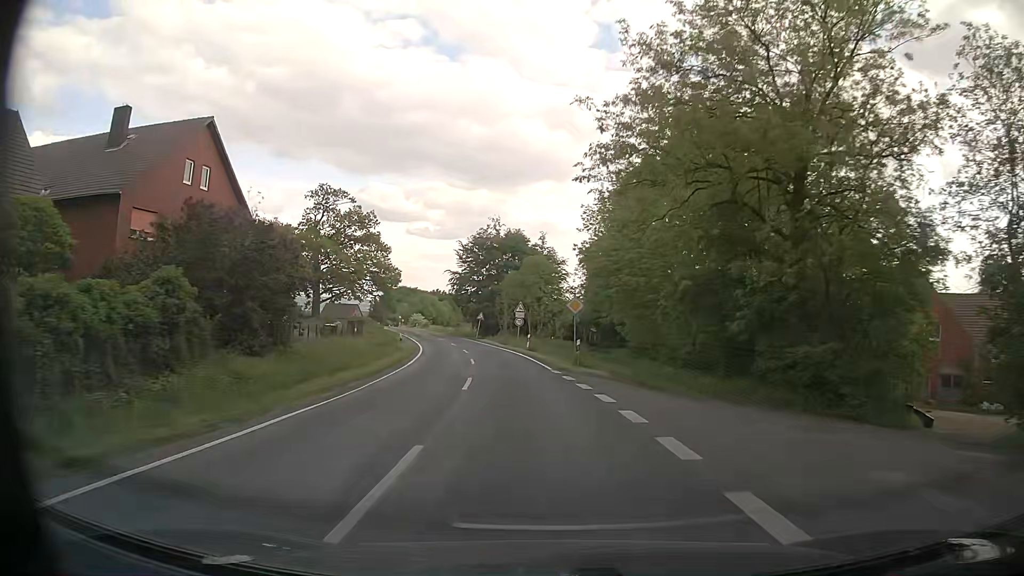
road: tertiary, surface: asphalt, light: Day
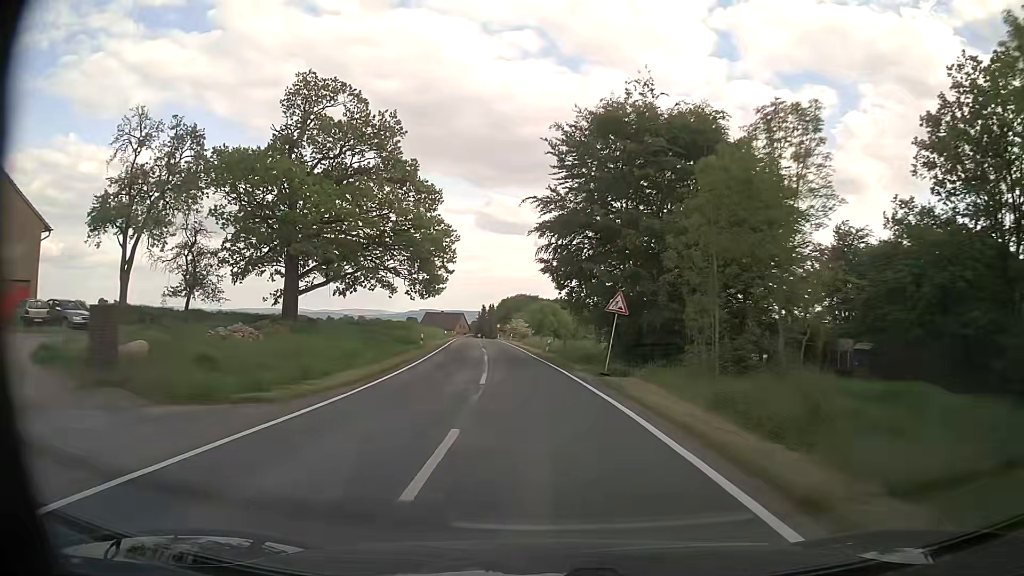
(-4.4, +46.5) m; -11°
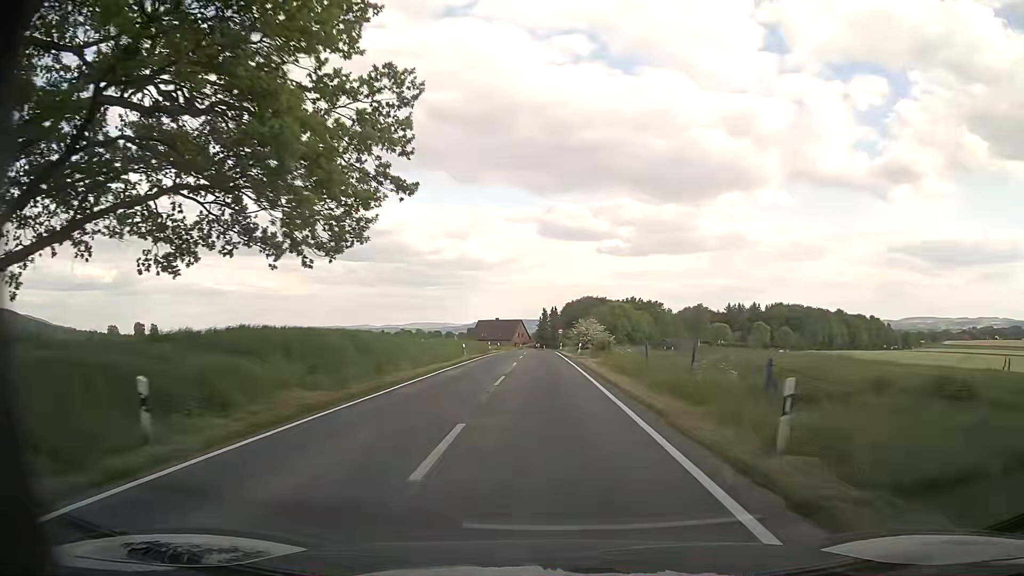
(-1.9, +35.1) m; -5°
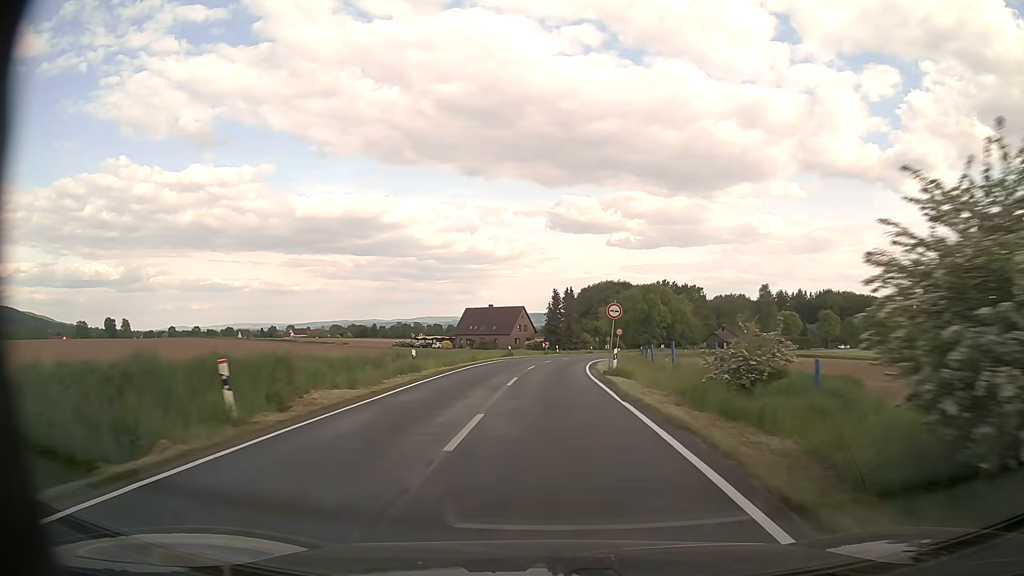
(-1.0, +57.8) m; -1°
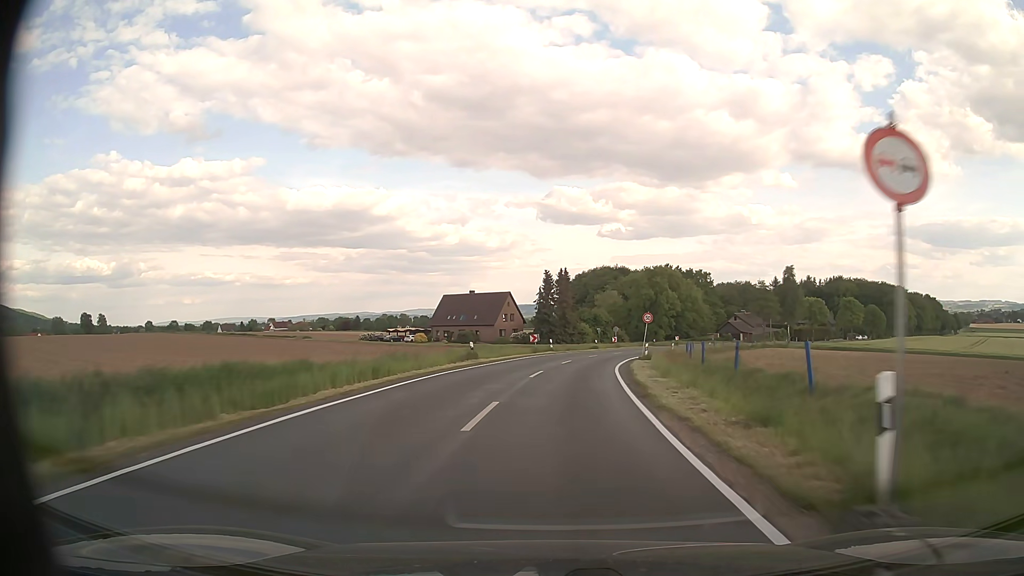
(+0.1, +22.6) m; +1°
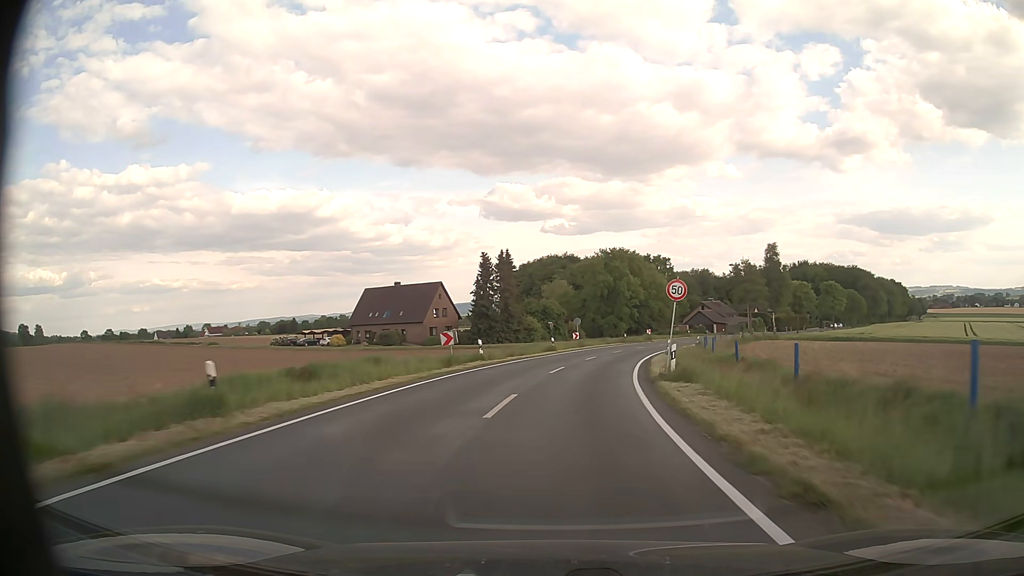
(+0.6, +22.0) m; +4°
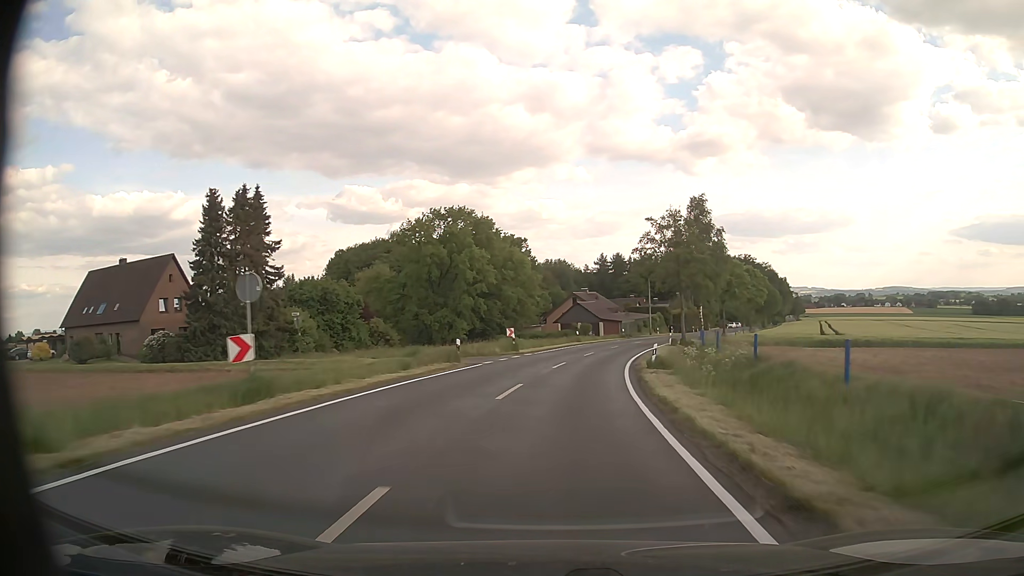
(+5.1, +44.0) m; +13°
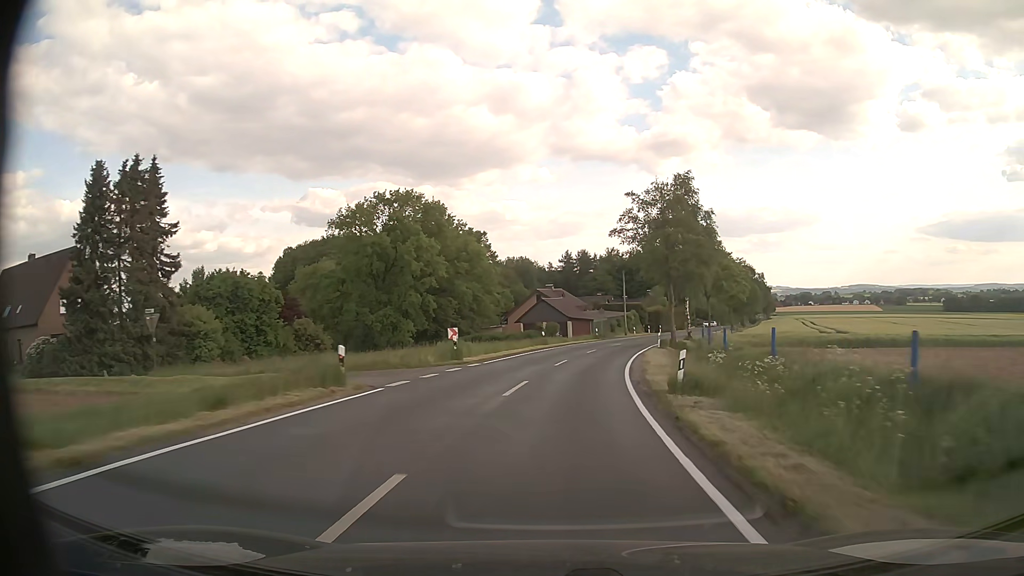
(+0.3, +11.3) m; +3°
(0, +10) (+1, +20) (+2, +30) (+4, +40) (+6, +50) (+9, +59) (+12, +69) (+15, +78) (+18, +88) (+22, +97) m
